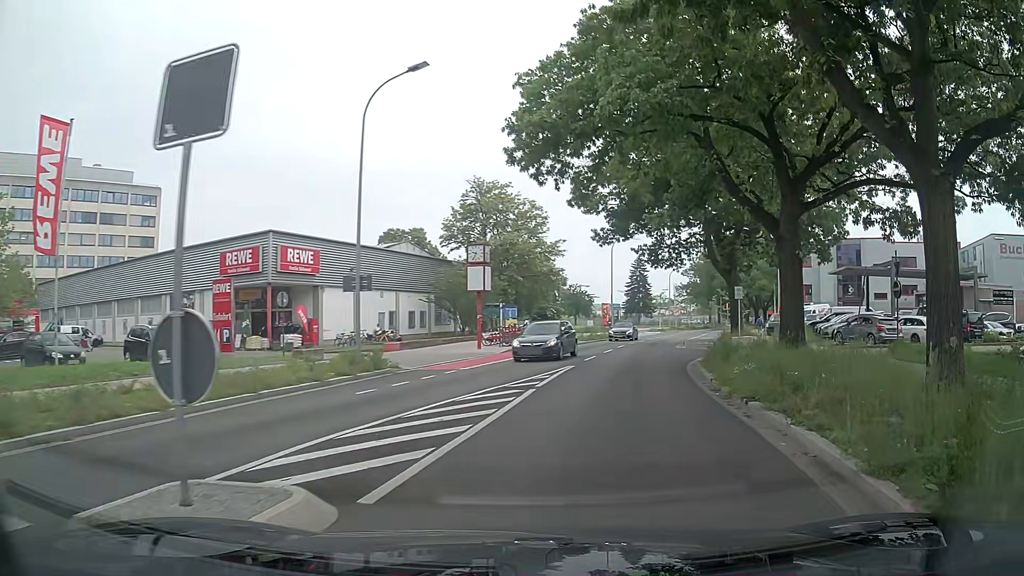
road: tertiary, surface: asphalt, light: Day
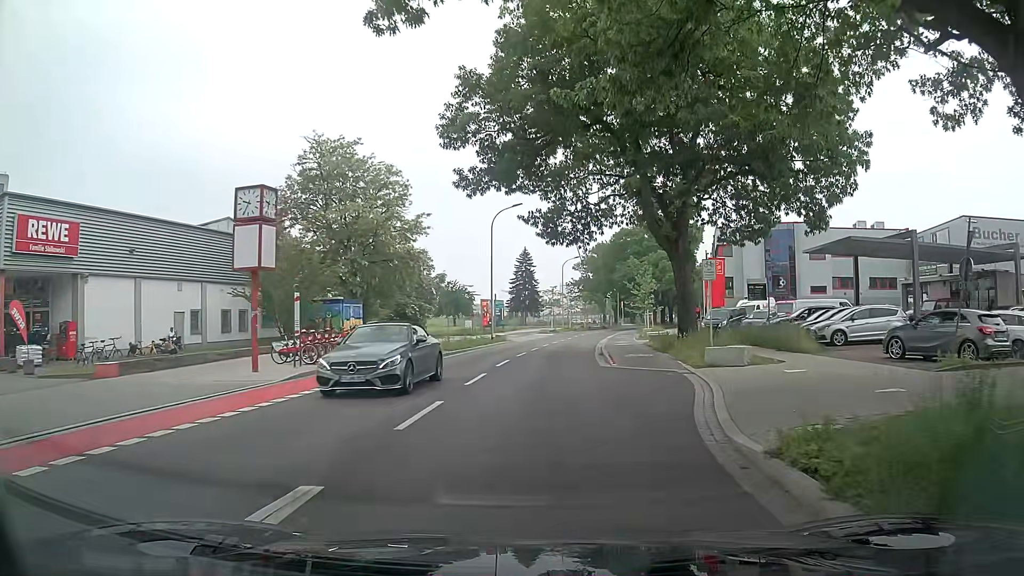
(+1.4, +15.7) m; +10°
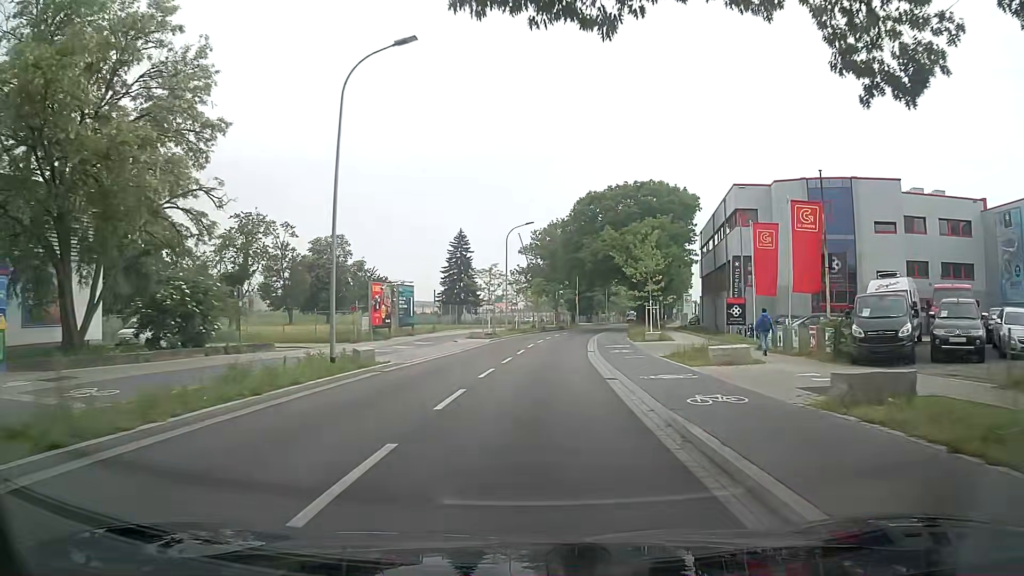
(+0.2, +28.3) m; +3°
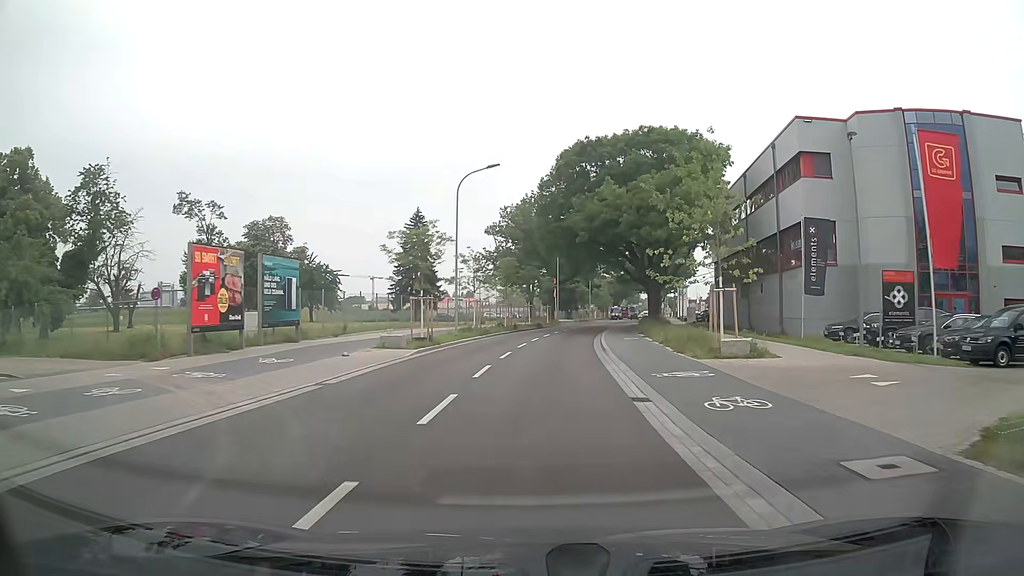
(+0.6, +20.0) m; +3°
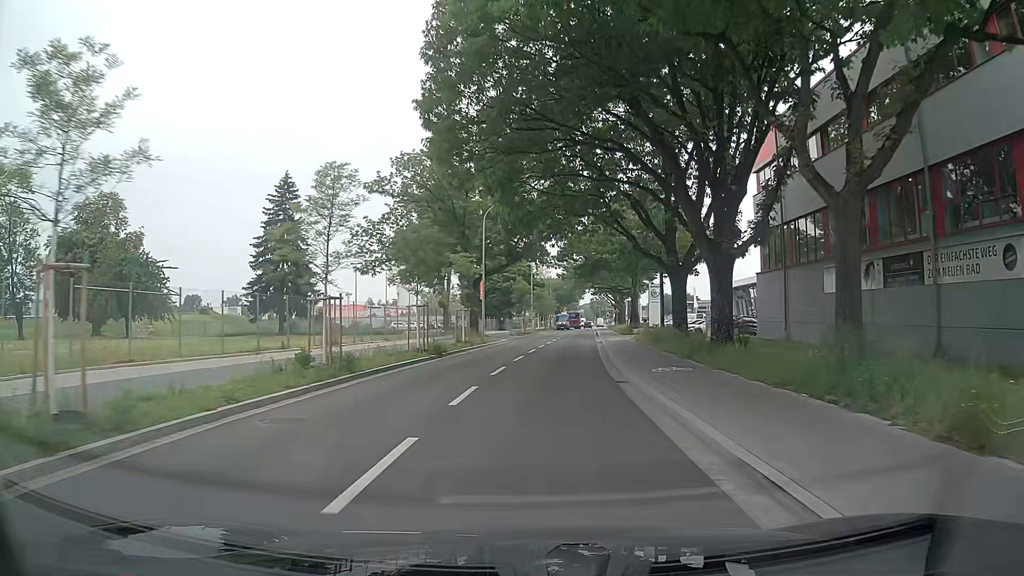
(+1.6, +33.6) m; +6°
(0, +10) (+1, +20) (+2, +30) (+3, +40) (+4, +50) (+5, +60) (+6, +70) (+7, +80) (+8, +90) (+9, +100) m
